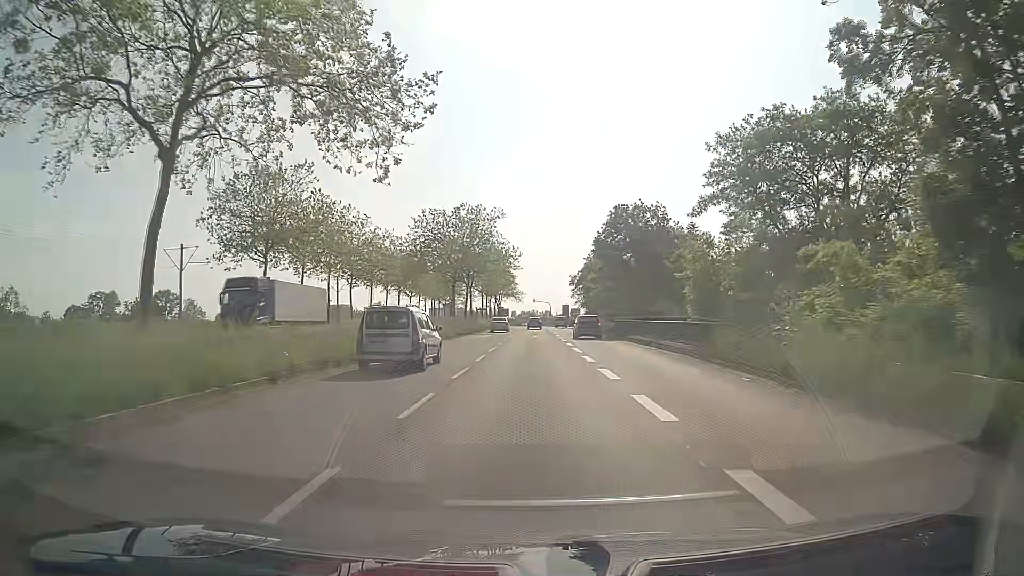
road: secondary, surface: asphalt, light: Day
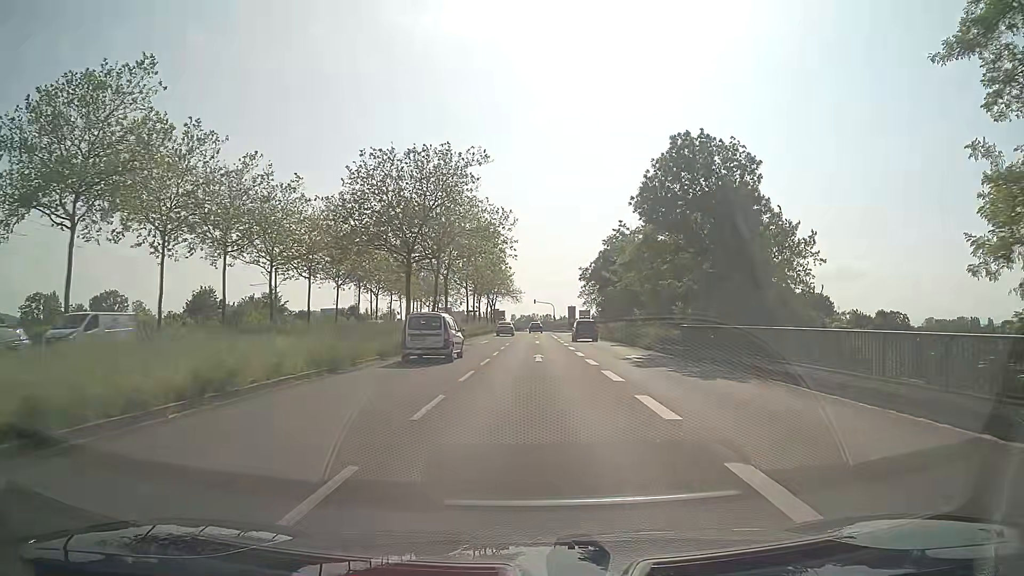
(+0.2, +23.7) m; 0°
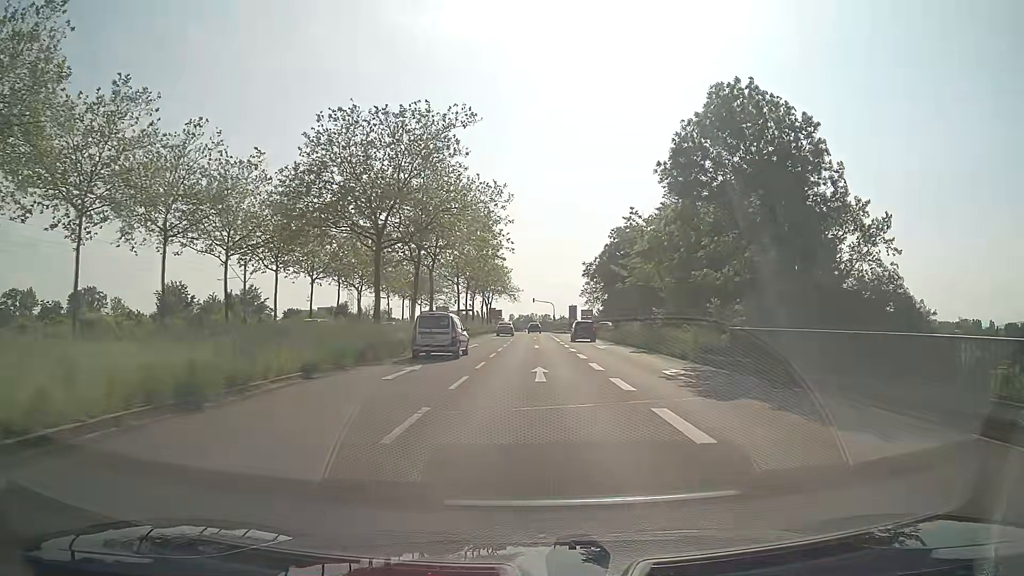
(0.0, +7.9) m; 0°
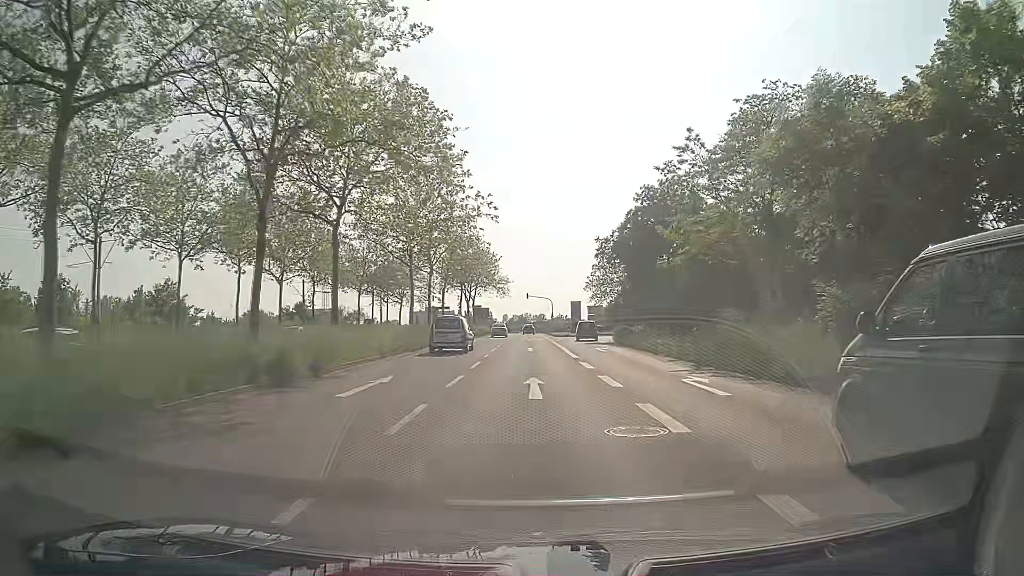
(+0.1, +23.4) m; 0°
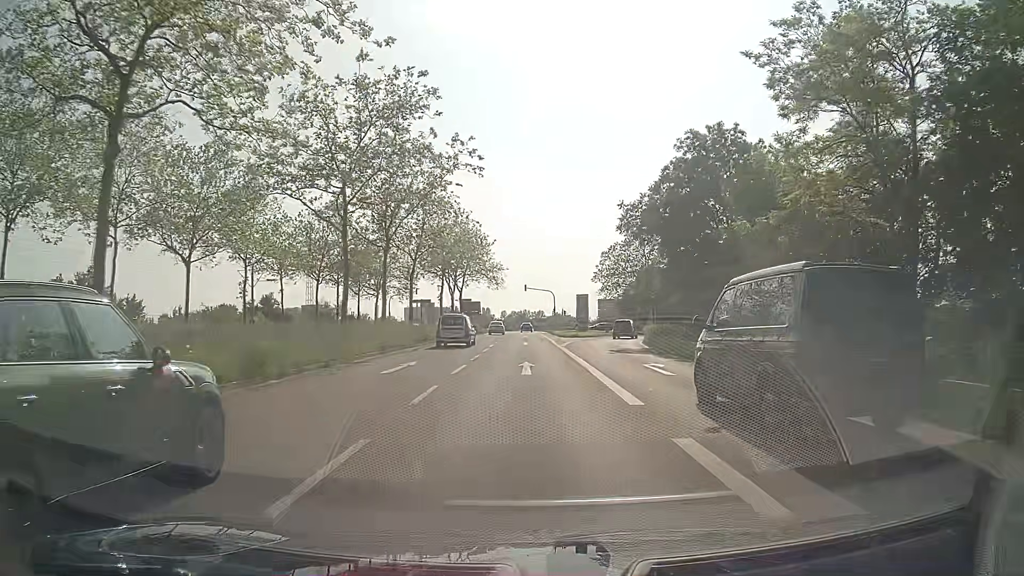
(+0.1, +15.6) m; +1°
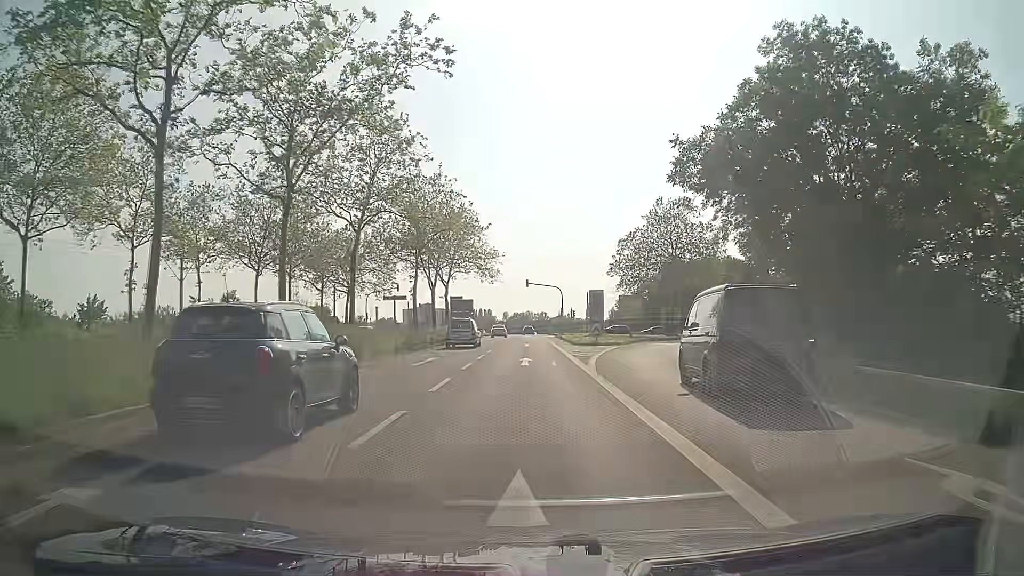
(-0.1, +15.5) m; -1°
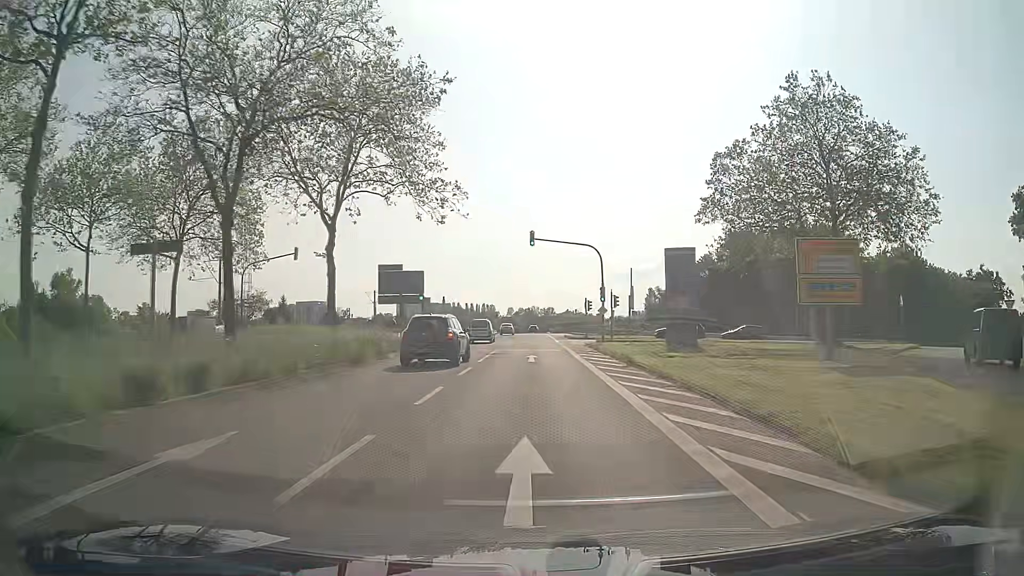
(0.0, +38.4) m; 0°
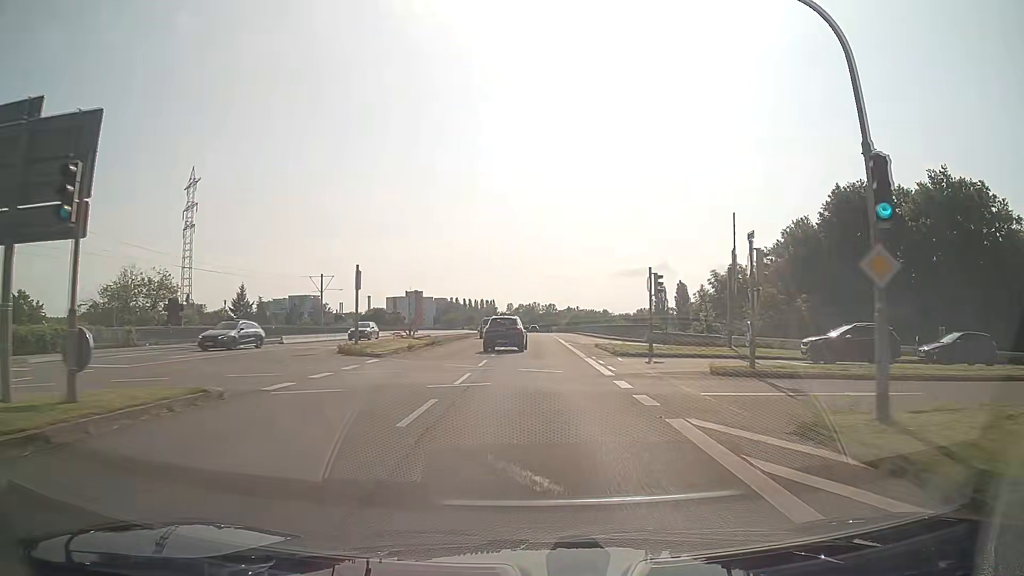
(0.0, +30.6) m; 0°
(0, +10) (0, +20) (0, +30) (0, +40) (0, +50) (0, +60) (+1, +70) (+2, +80) (+2, +90) (+3, +100) m
